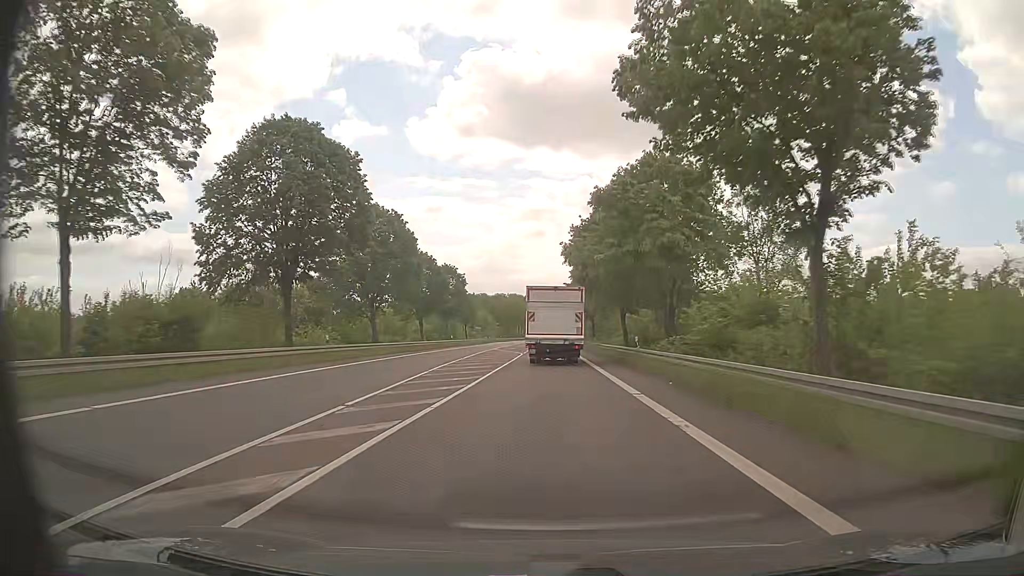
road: primary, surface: asphalt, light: Day
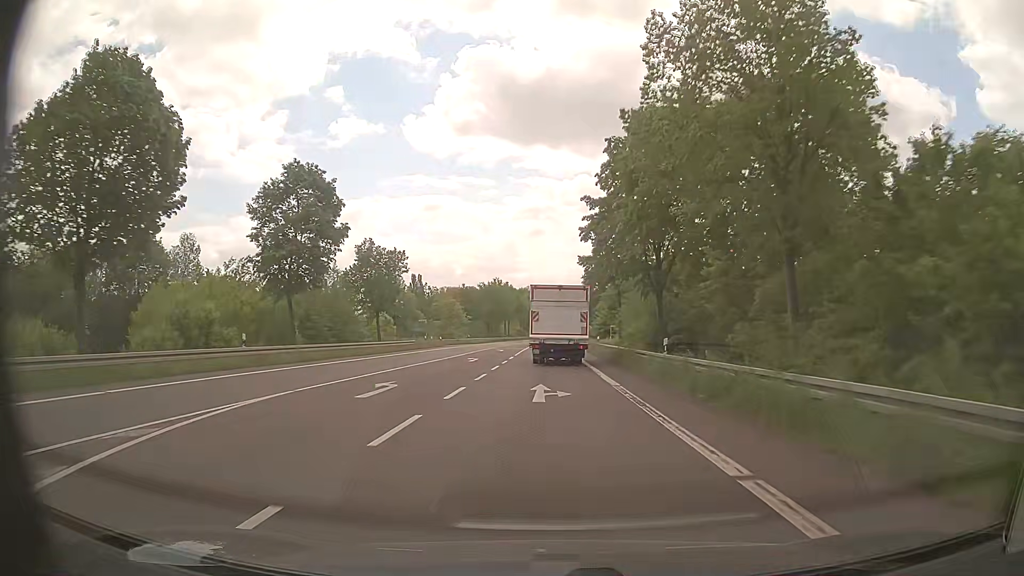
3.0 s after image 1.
(-0.2, +57.4) m; 0°
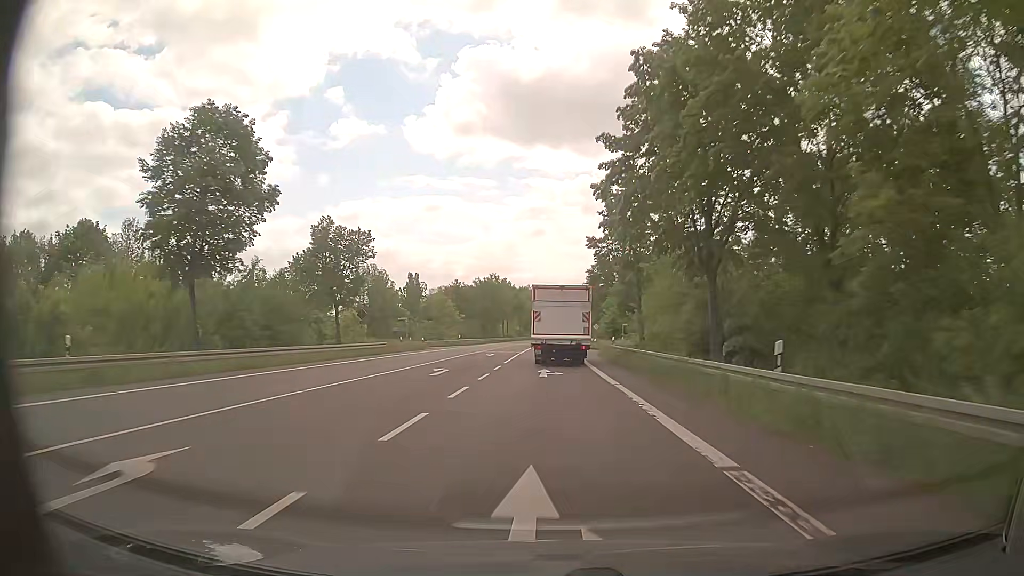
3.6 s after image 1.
(0.0, +11.5) m; 0°
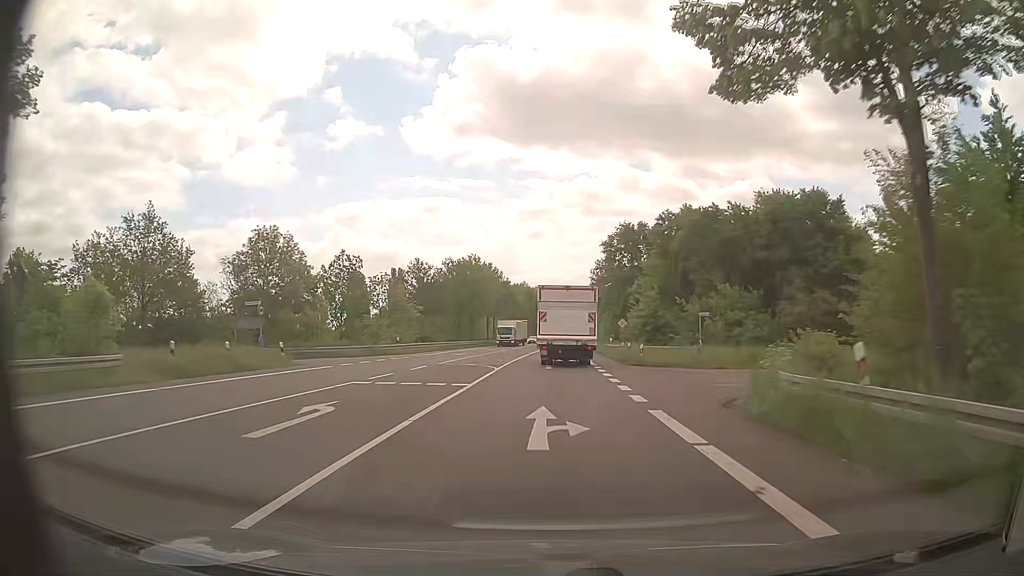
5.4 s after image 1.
(+0.1, +34.3) m; 0°
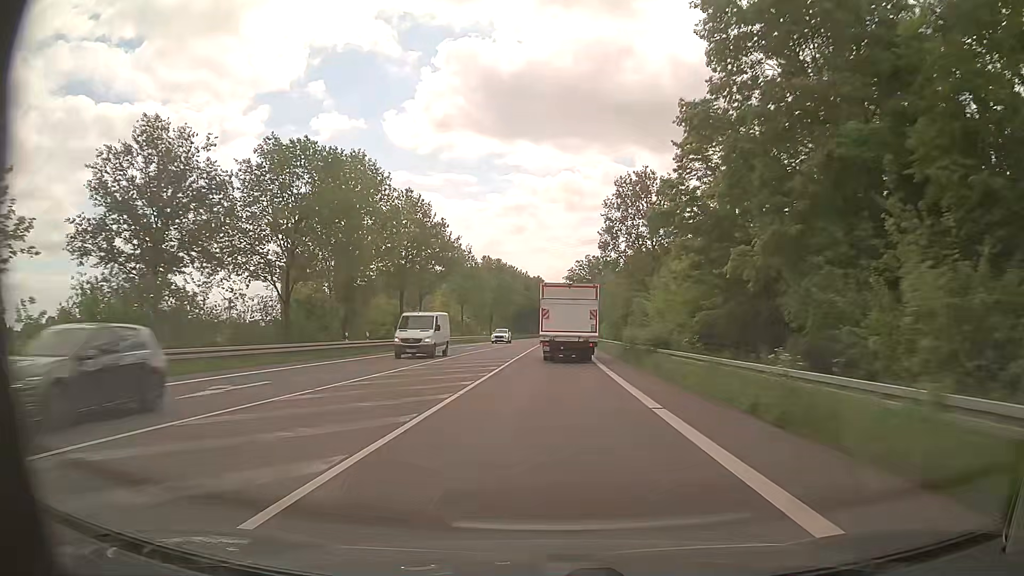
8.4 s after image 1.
(+0.8, +57.1) m; +2°
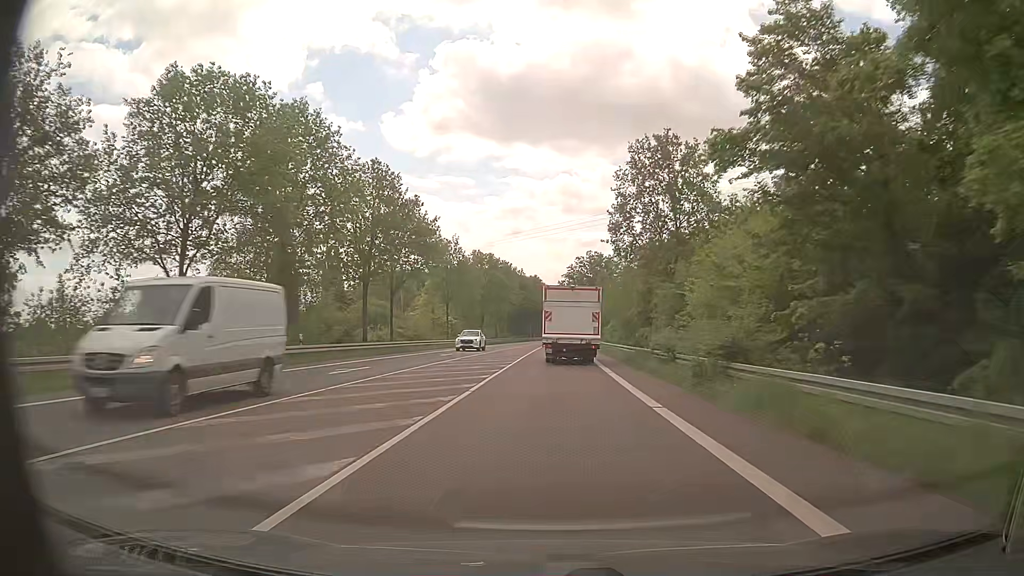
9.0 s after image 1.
(0.0, +11.4) m; 0°
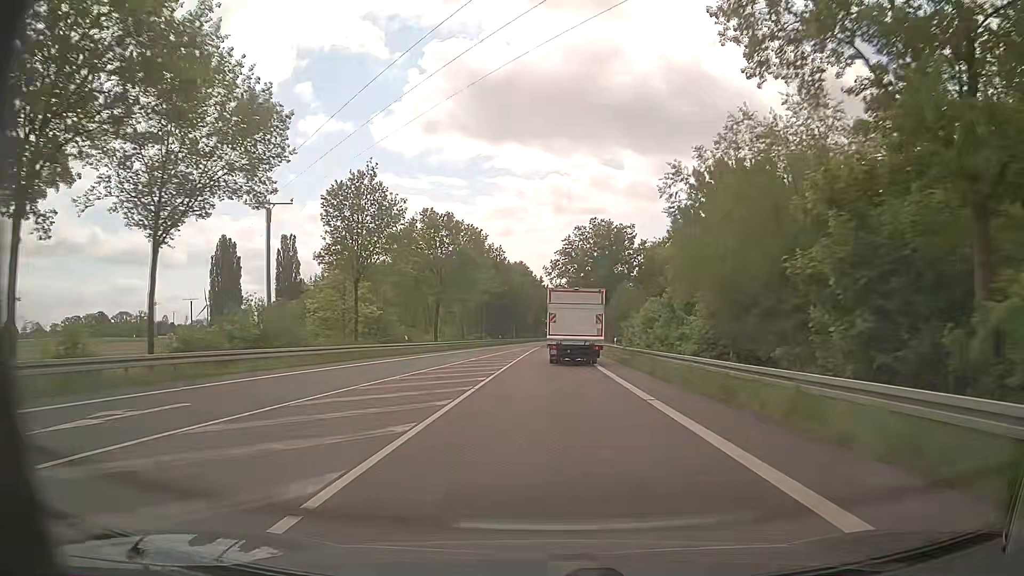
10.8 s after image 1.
(+0.4, +34.3) m; +1°
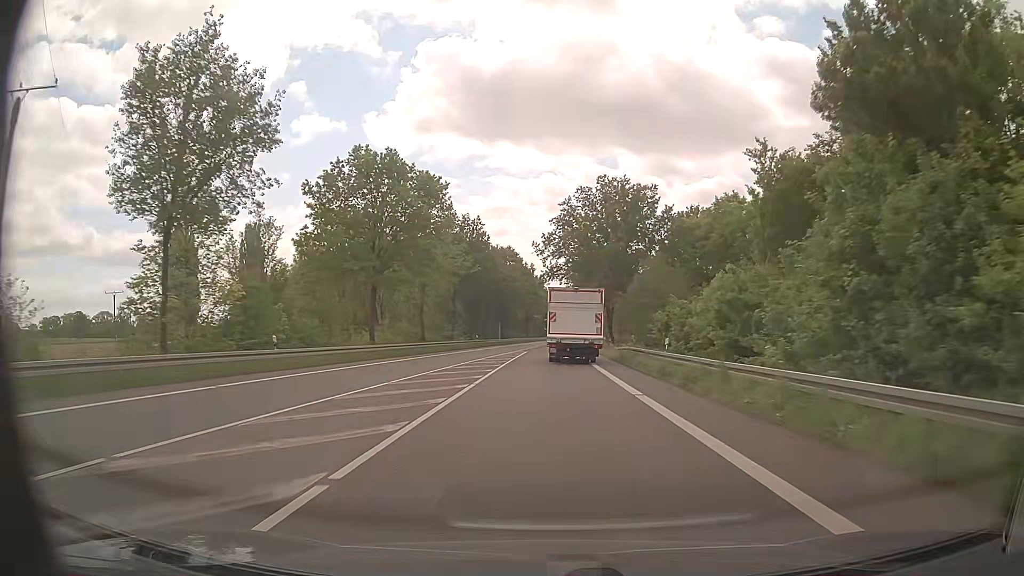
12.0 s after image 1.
(+0.1, +23.0) m; +1°
(0, +10) (0, +20) (0, +30) (0, +40) (0, +50) (0, +60) (+1, +70) (+1, +80) (+2, +90) (+2, +100) m
